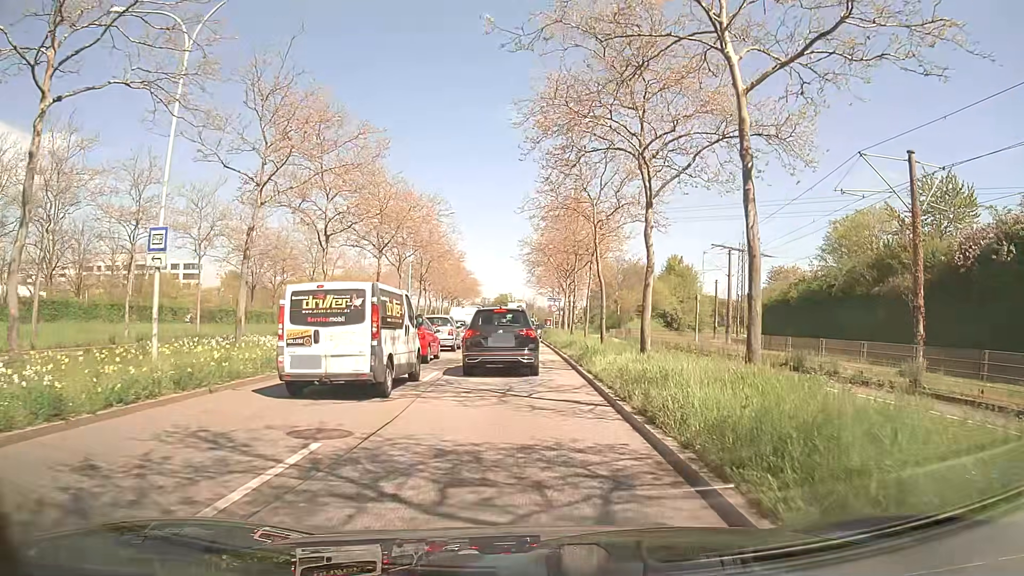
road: primary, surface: asphalt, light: Day
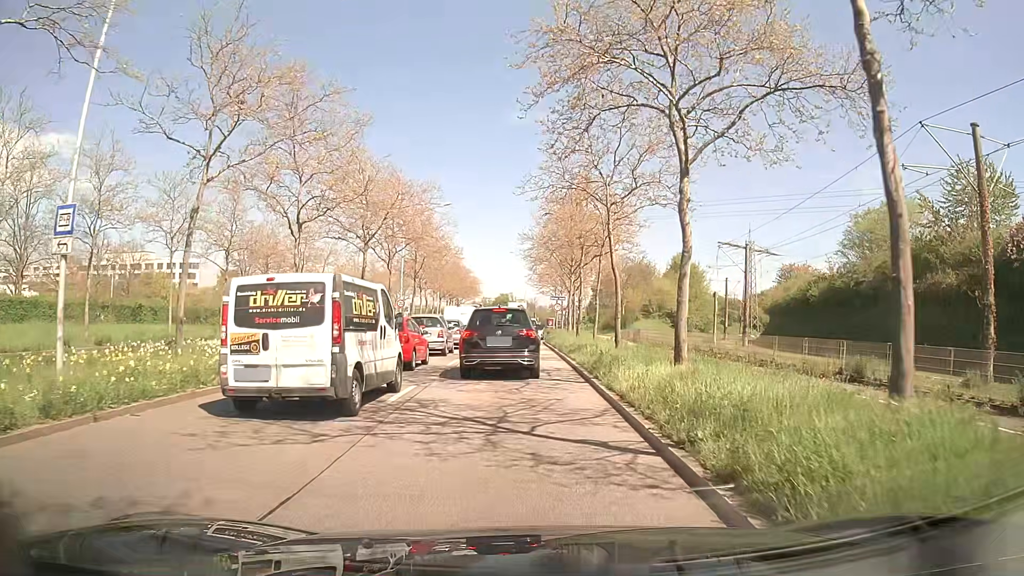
(0.0, +3.8) m; 0°
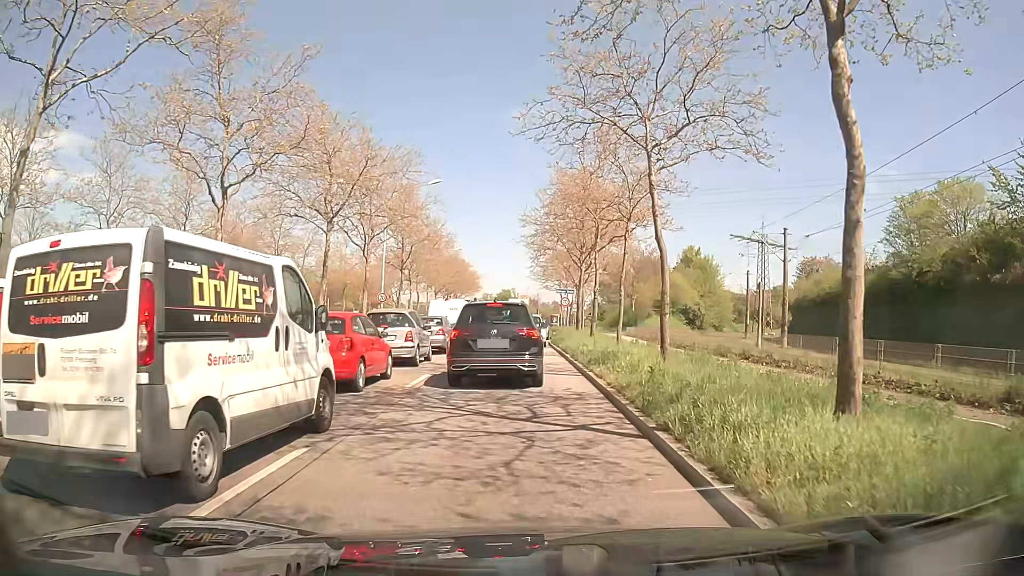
(0.0, +6.9) m; +1°
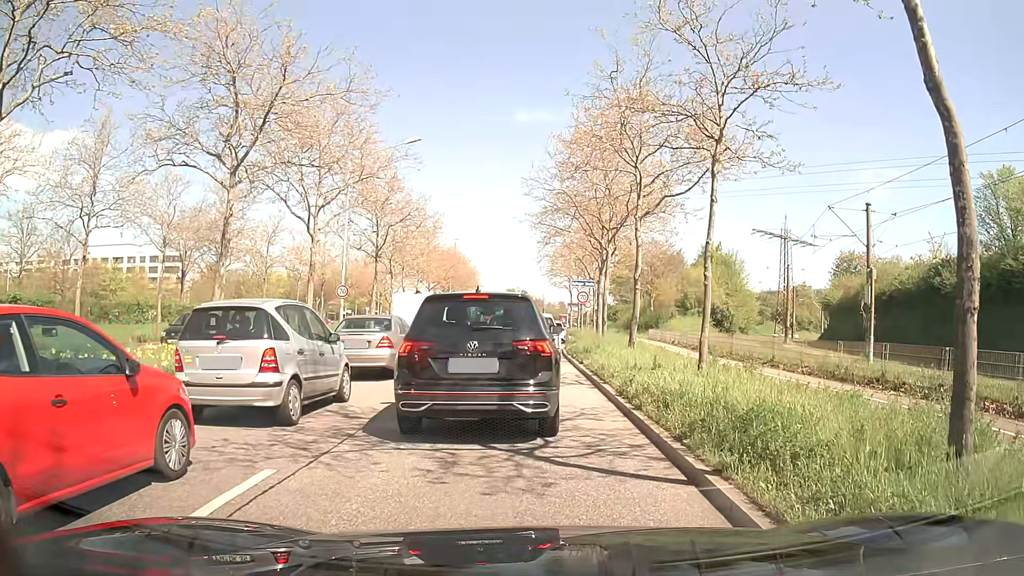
(-0.2, +9.7) m; -1°
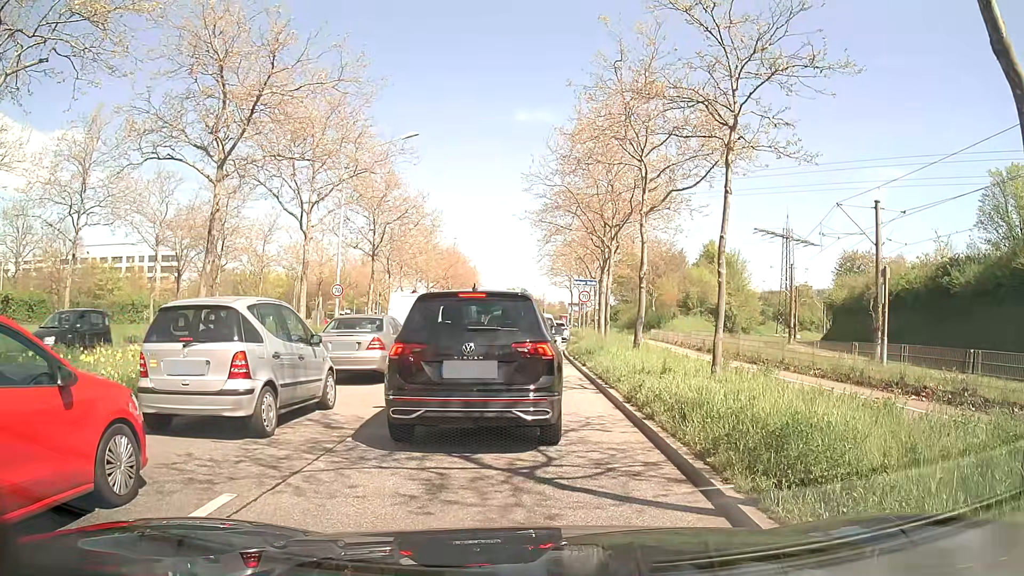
(0.0, +0.8) m; +1°
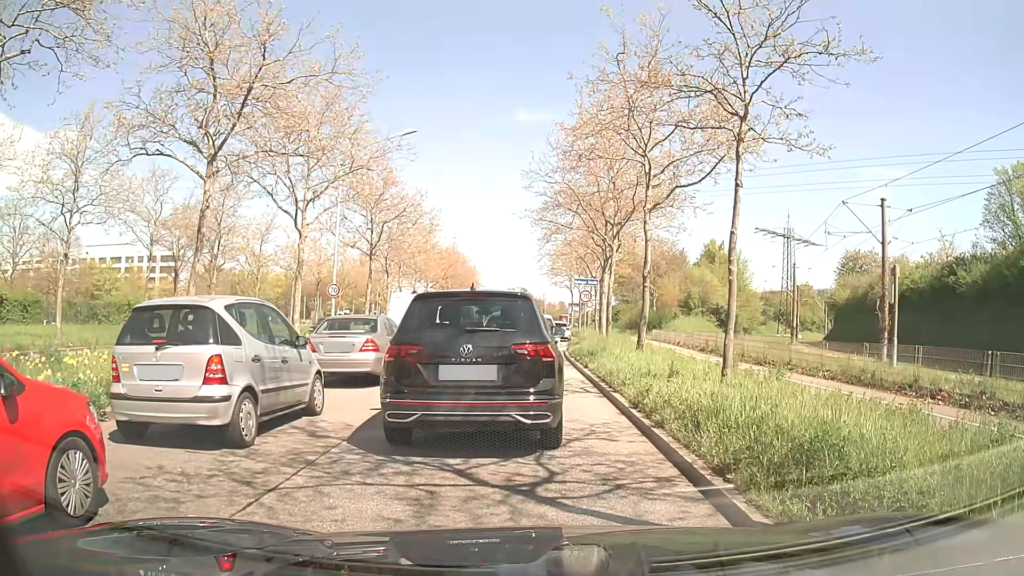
(0.0, +0.6) m; 0°
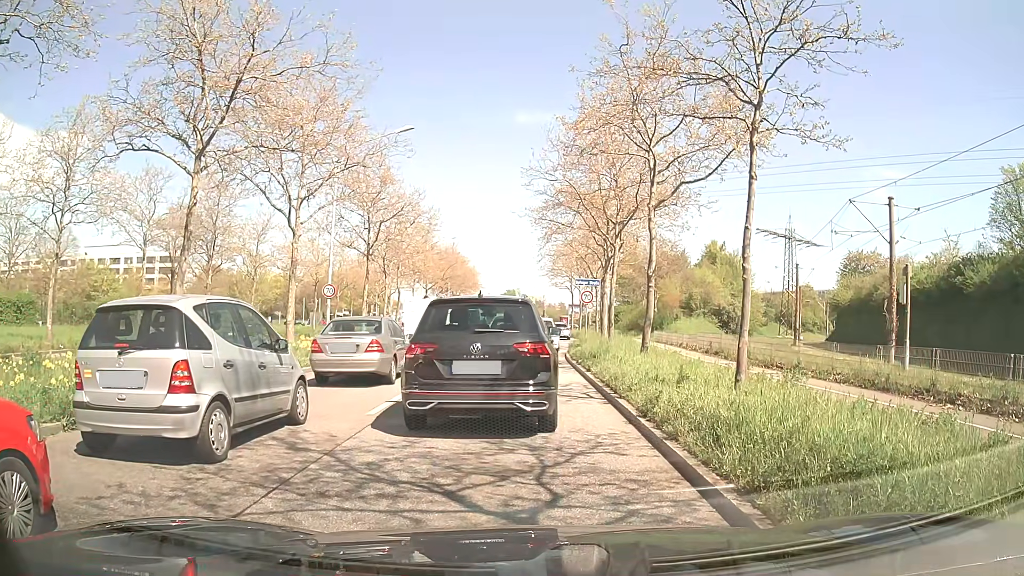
(0.0, +0.7) m; 0°
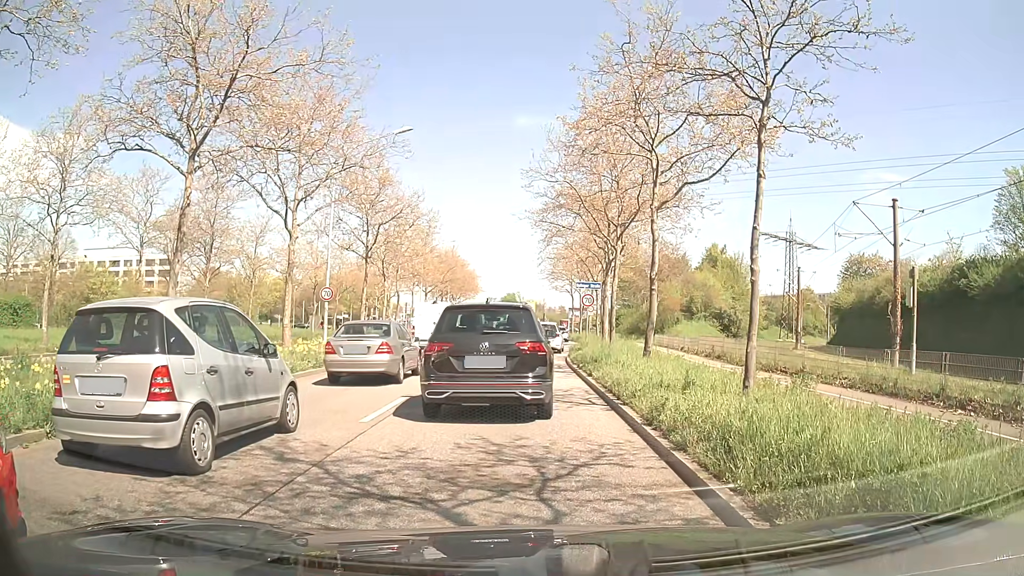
(0.0, +0.4) m; 0°
